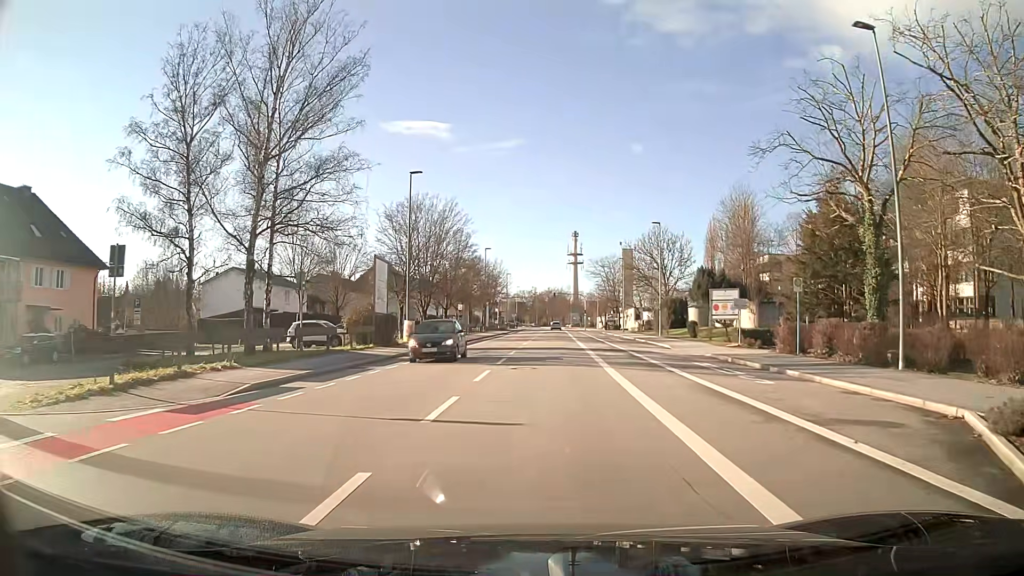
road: tertiary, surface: asphalt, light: Day
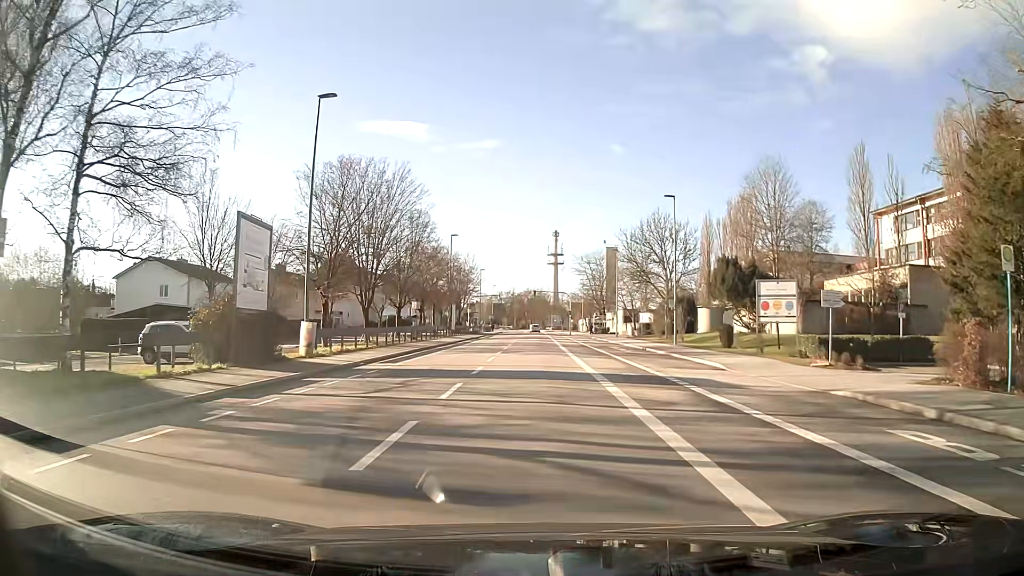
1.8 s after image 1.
(+0.2, +14.8) m; +1°
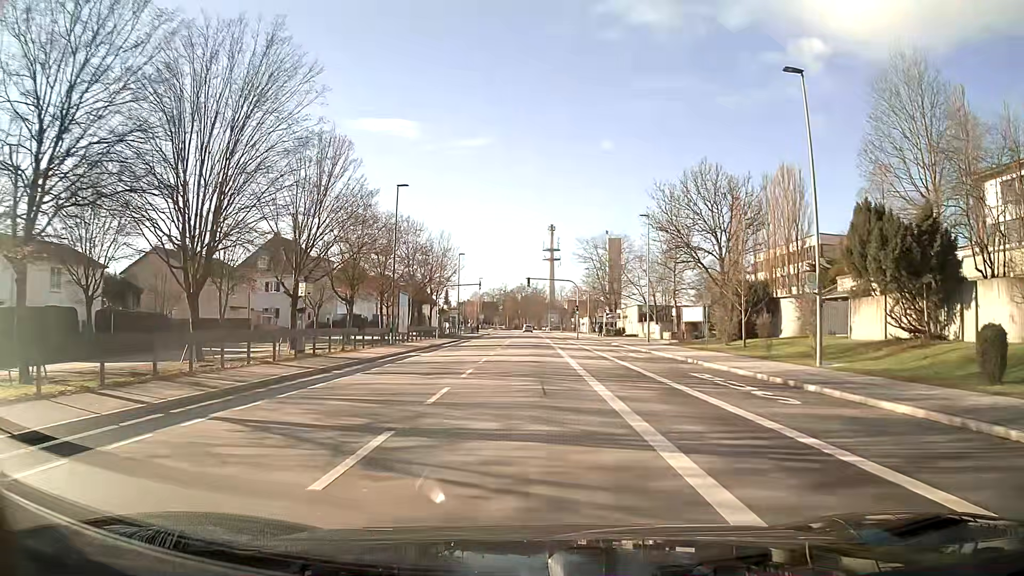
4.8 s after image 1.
(+0.2, +24.7) m; +1°
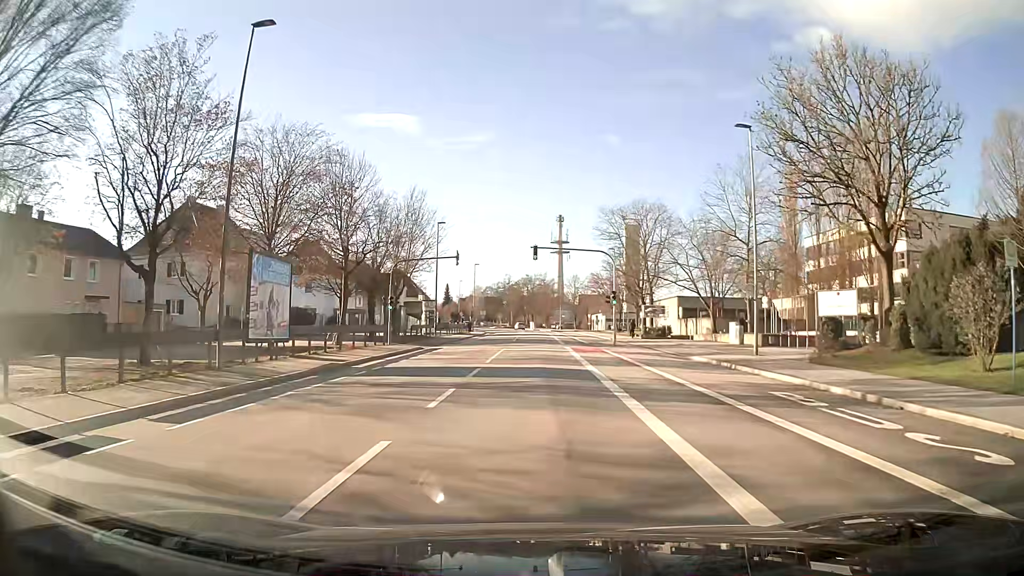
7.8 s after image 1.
(-0.2, +25.0) m; -1°
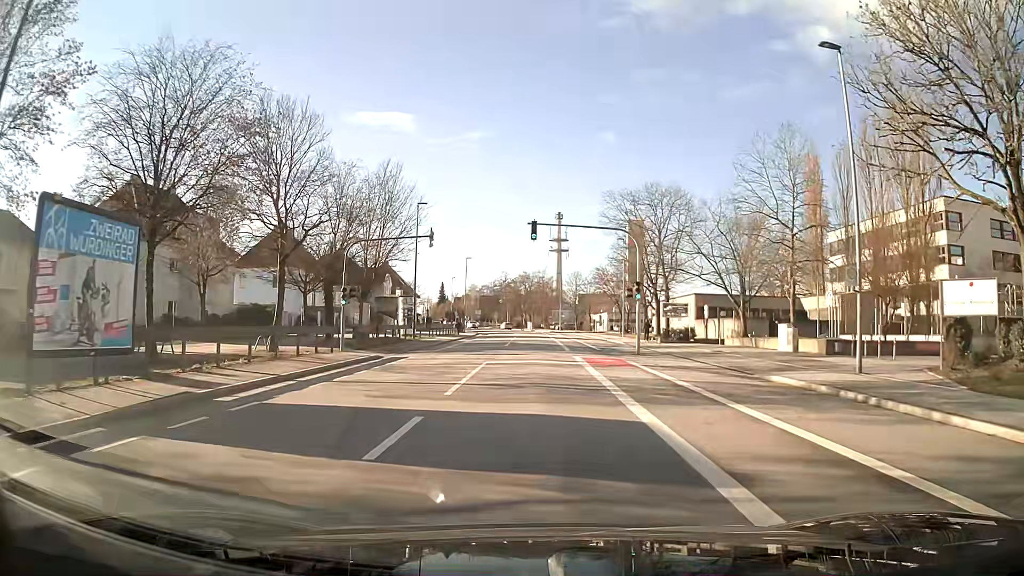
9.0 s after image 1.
(0.0, +10.0) m; 0°
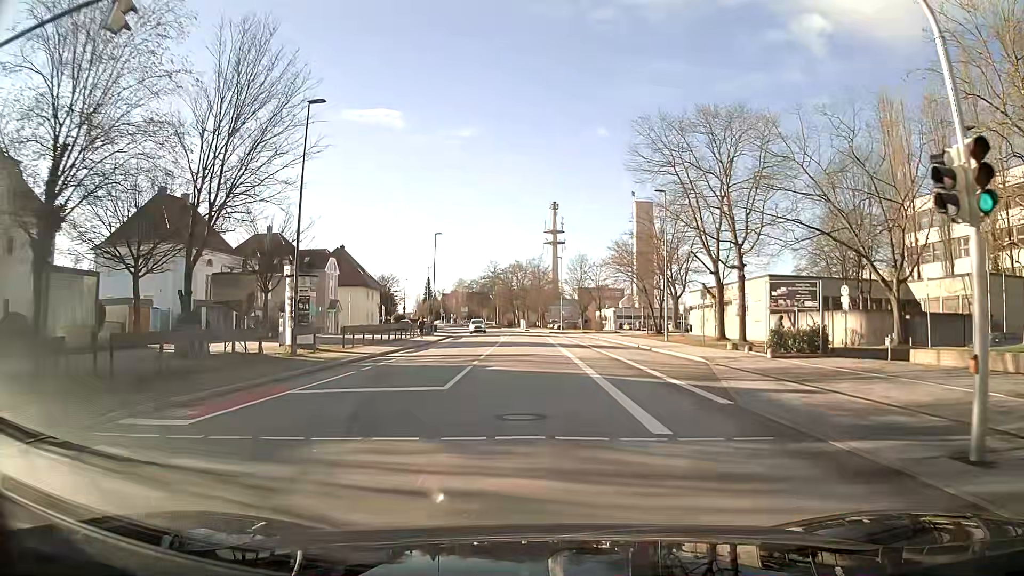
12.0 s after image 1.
(+0.2, +24.9) m; +1°
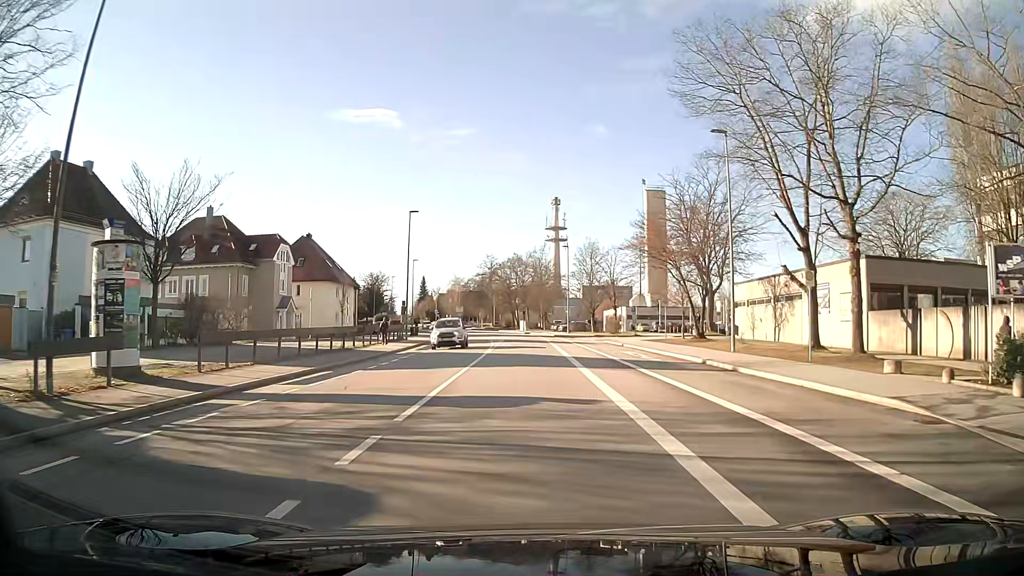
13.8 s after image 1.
(0.0, +14.9) m; 0°
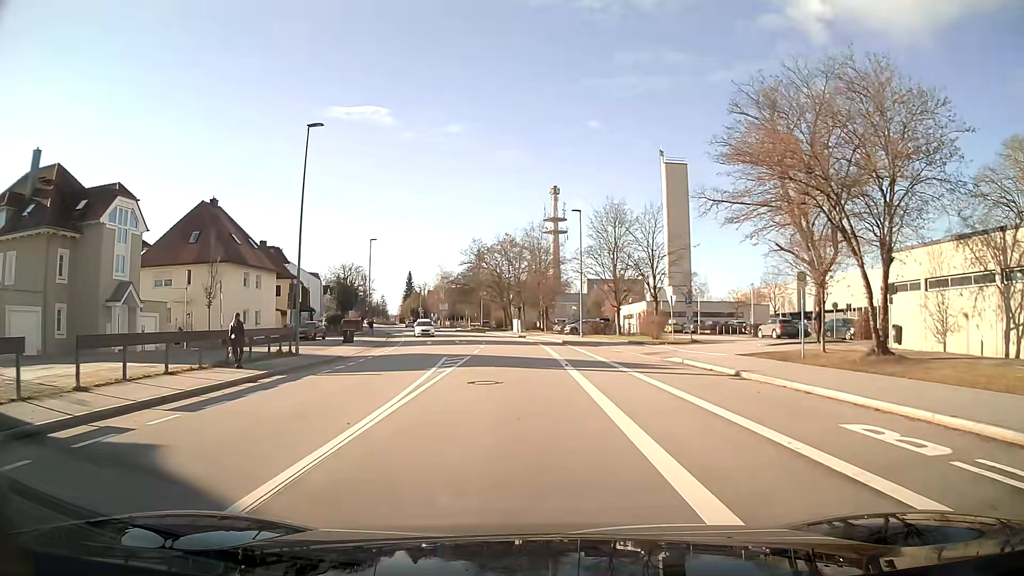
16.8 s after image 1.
(+0.1, +24.9) m; 0°
(0, +10) (0, +20) (-1, +30) (-1, +40) (-2, +50) (-4, +60) (-6, +70) (-8, +79) (-10, +89) (-13, +99) m
